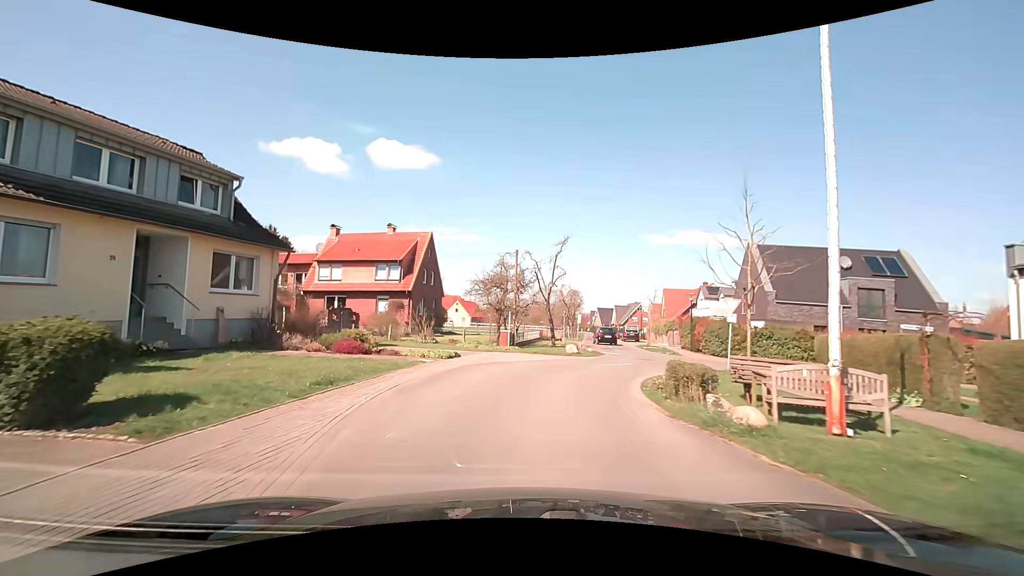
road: residential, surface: asphalt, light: Day
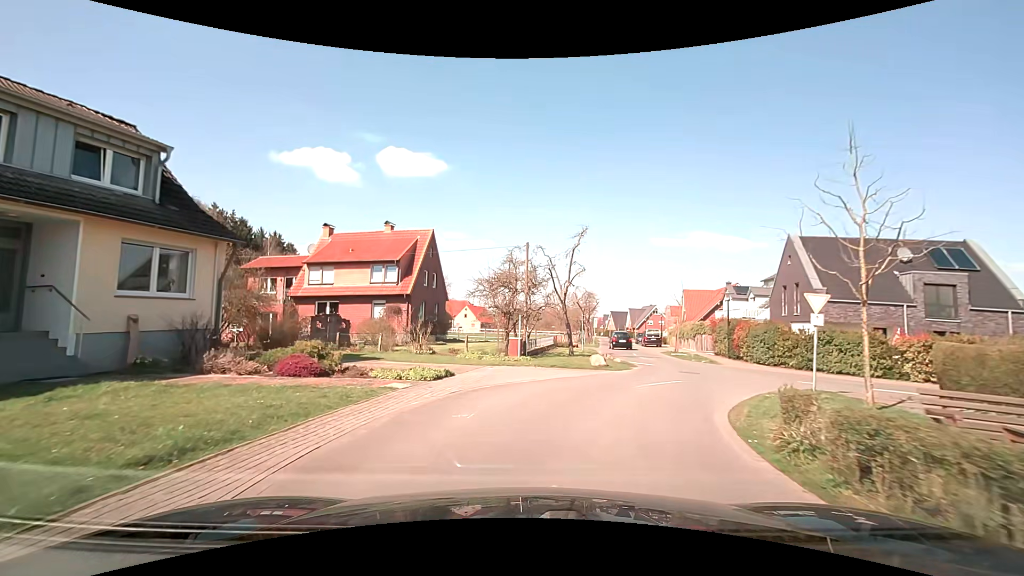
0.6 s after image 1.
(-0.1, +4.4) m; -2°
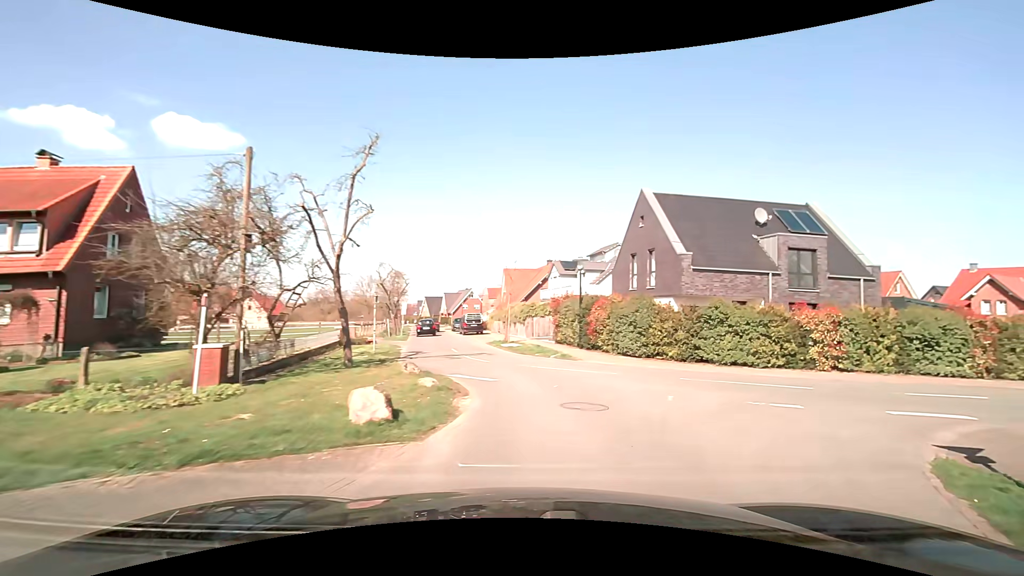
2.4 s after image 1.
(+1.3, +11.4) m; +19°
